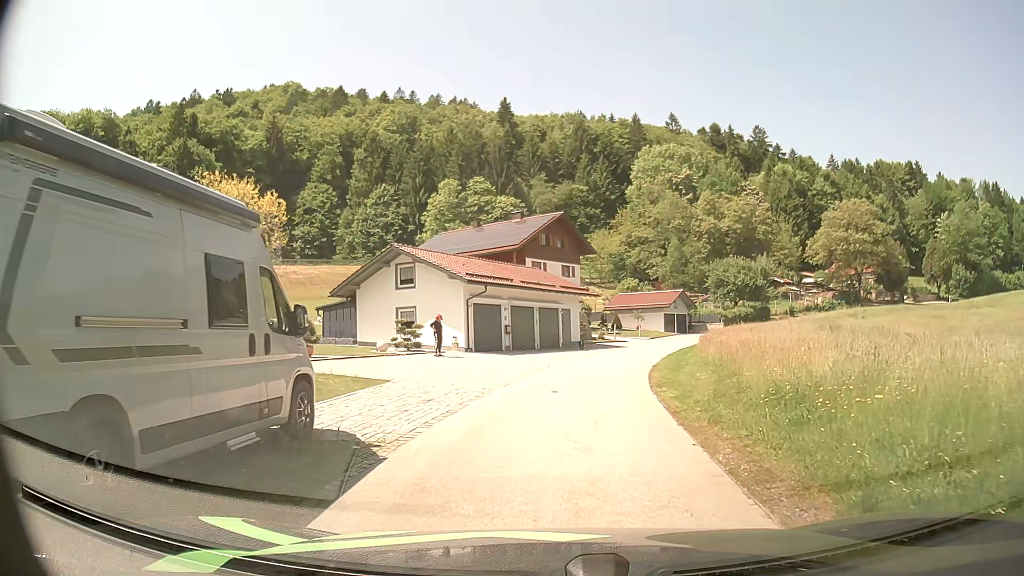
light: Day
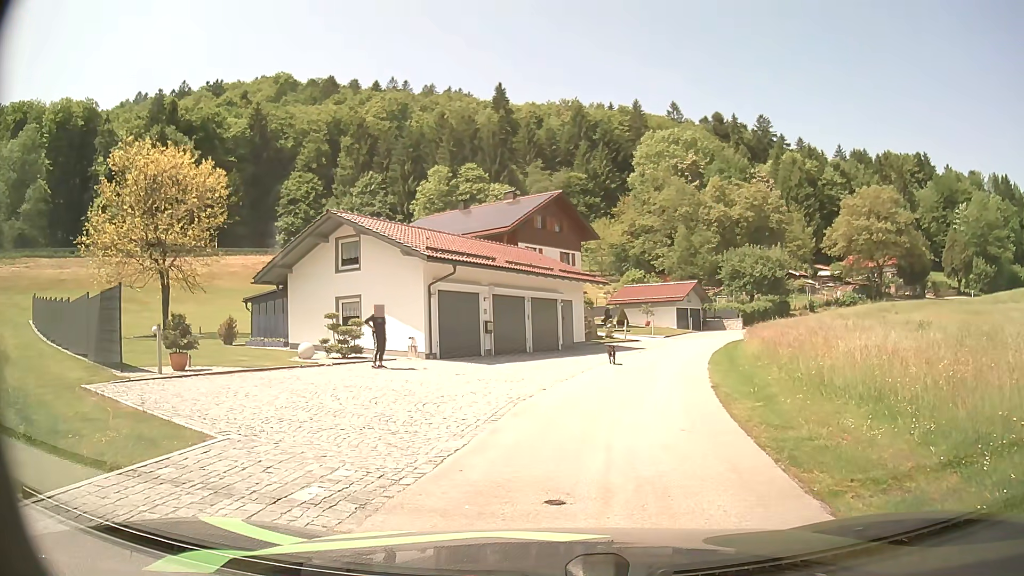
(0.0, +8.5) m; 0°
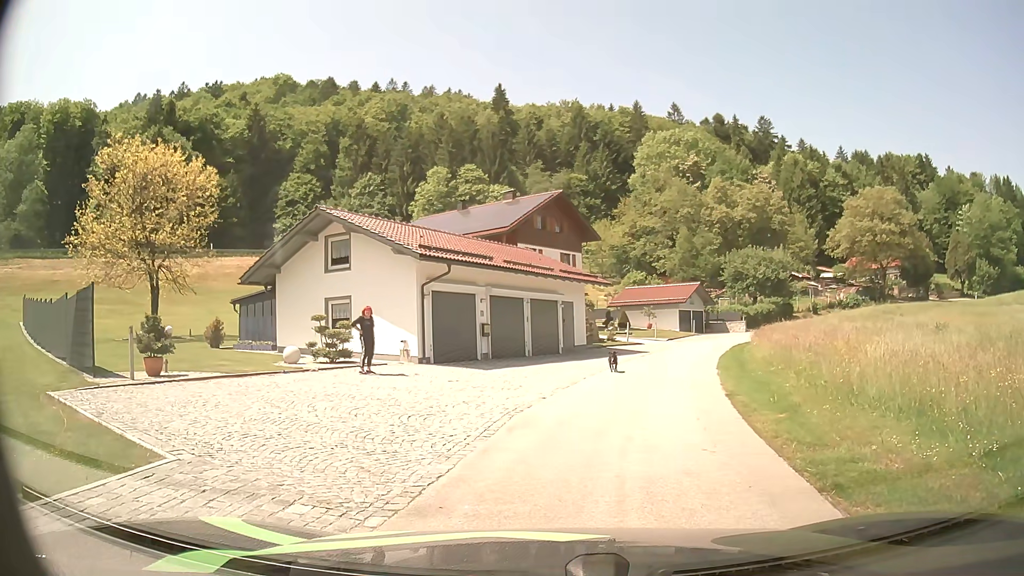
(0.0, +1.1) m; -1°
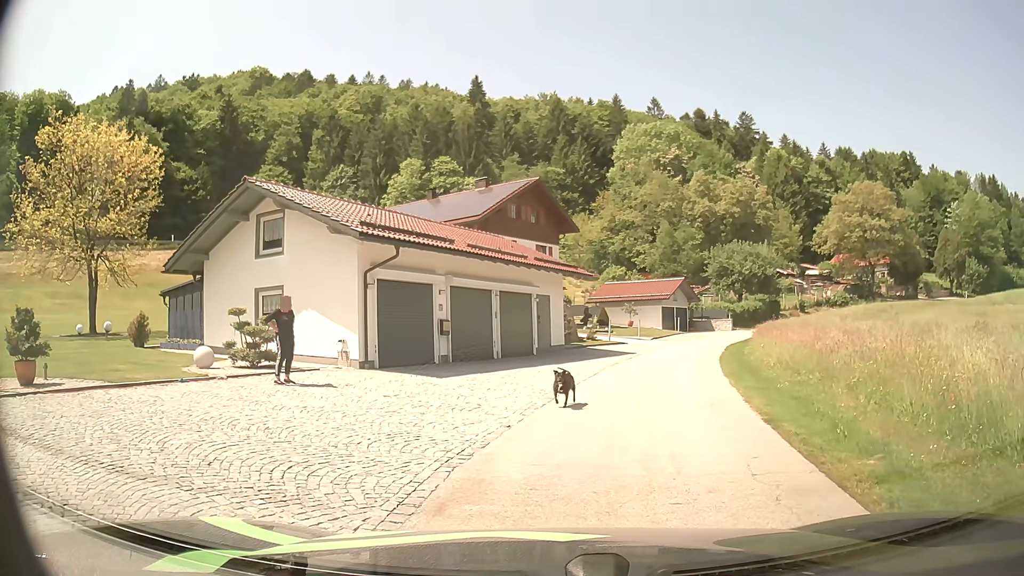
(+0.1, +3.8) m; +3°
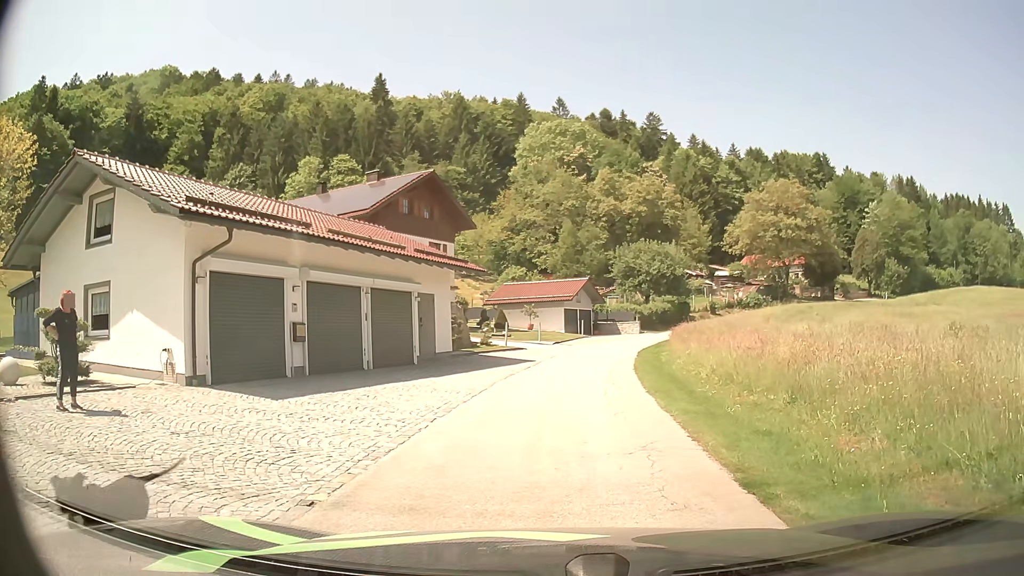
(+0.3, +3.8) m; +8°
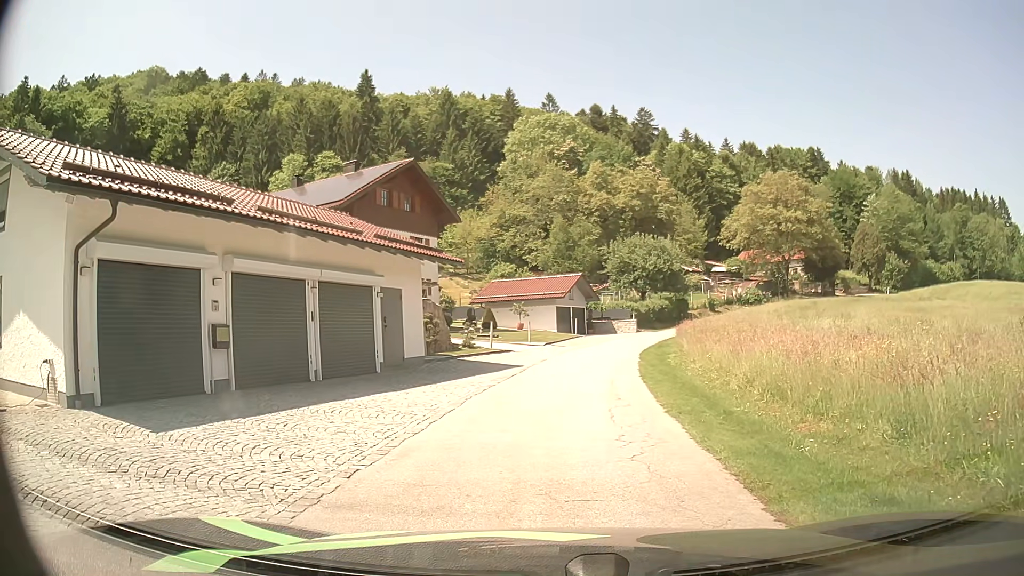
(+0.1, +3.5) m; +1°
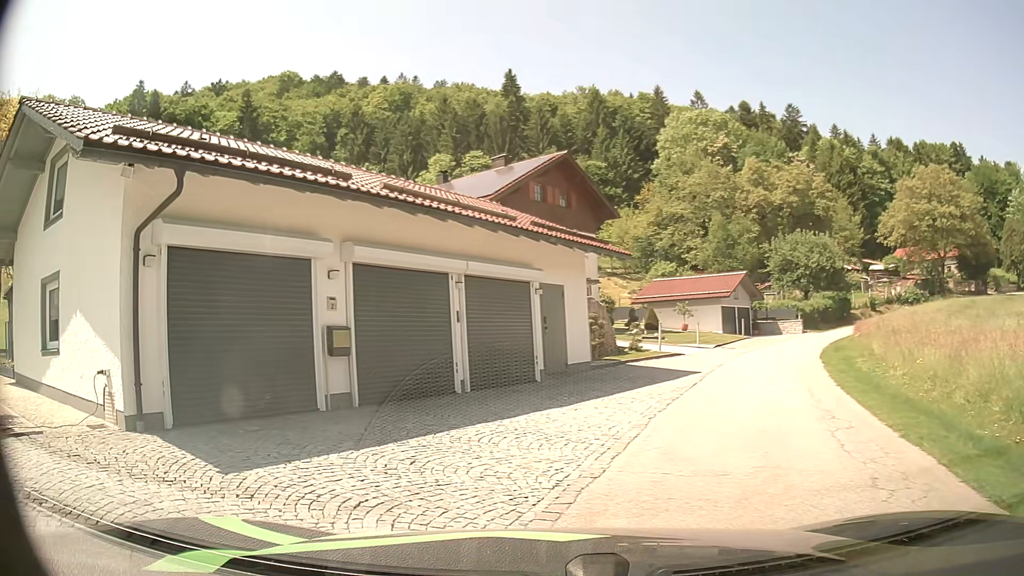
(-0.2, +2.4) m; -14°
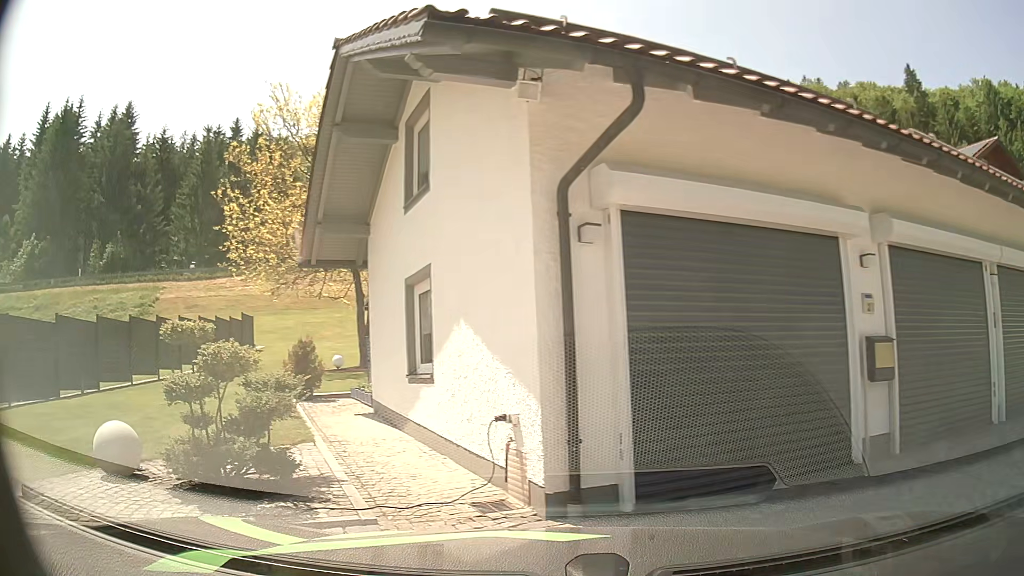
(-0.9, +3.4) m; -35°
